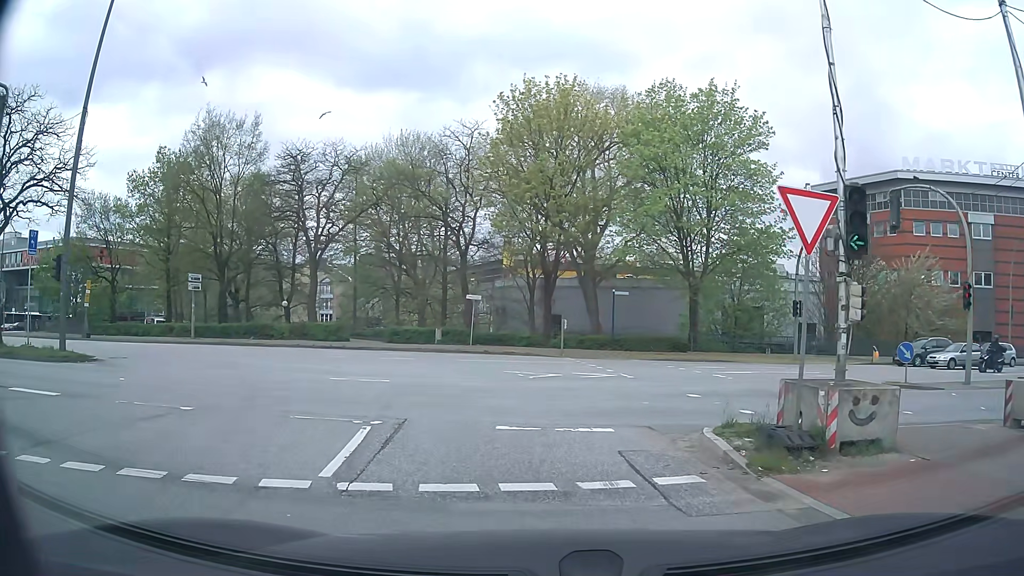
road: secondary_link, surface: asphalt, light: Day
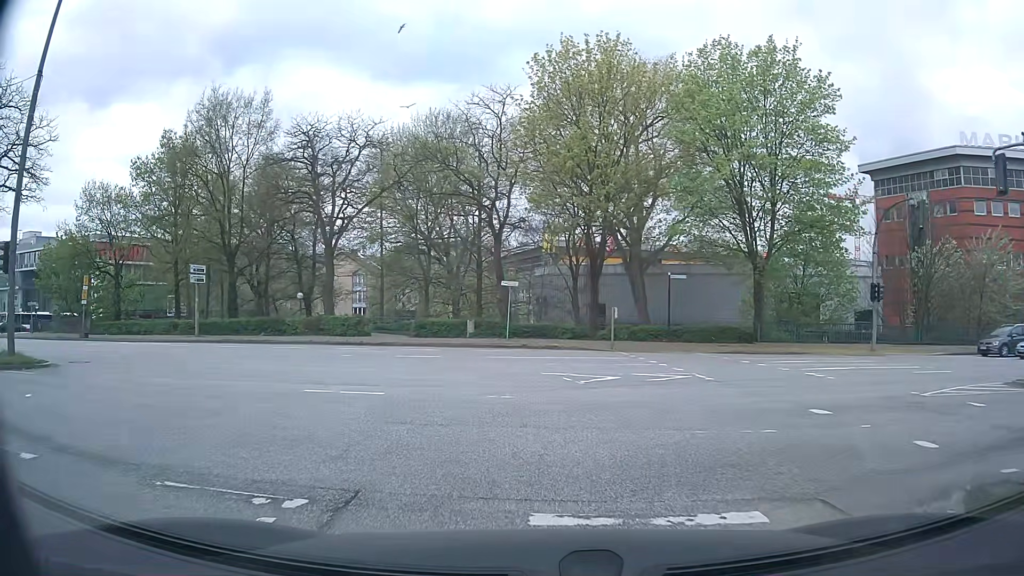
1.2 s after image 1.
(-0.1, +4.8) m; -2°
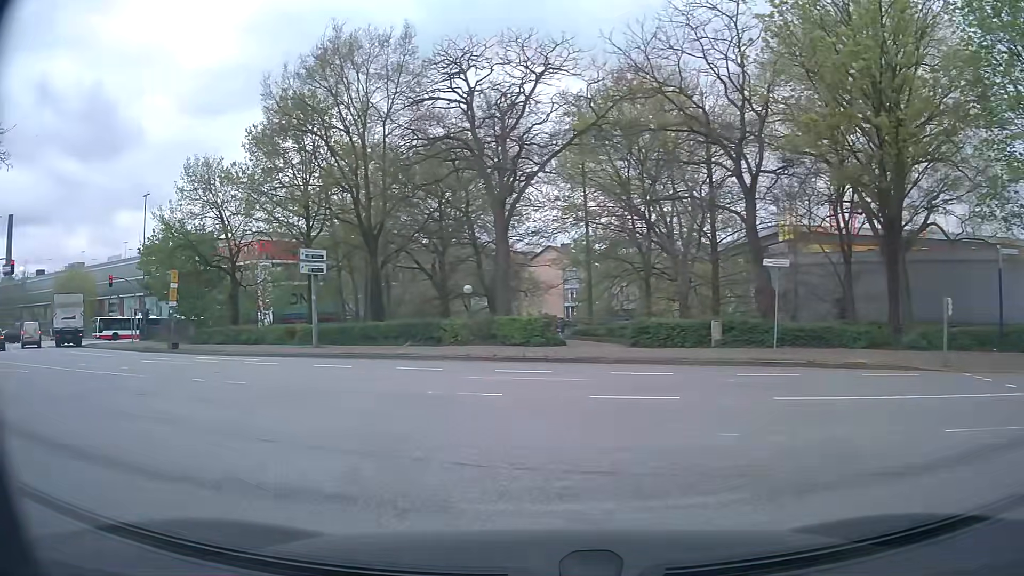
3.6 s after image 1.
(-1.6, +12.1) m; -19°
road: primary
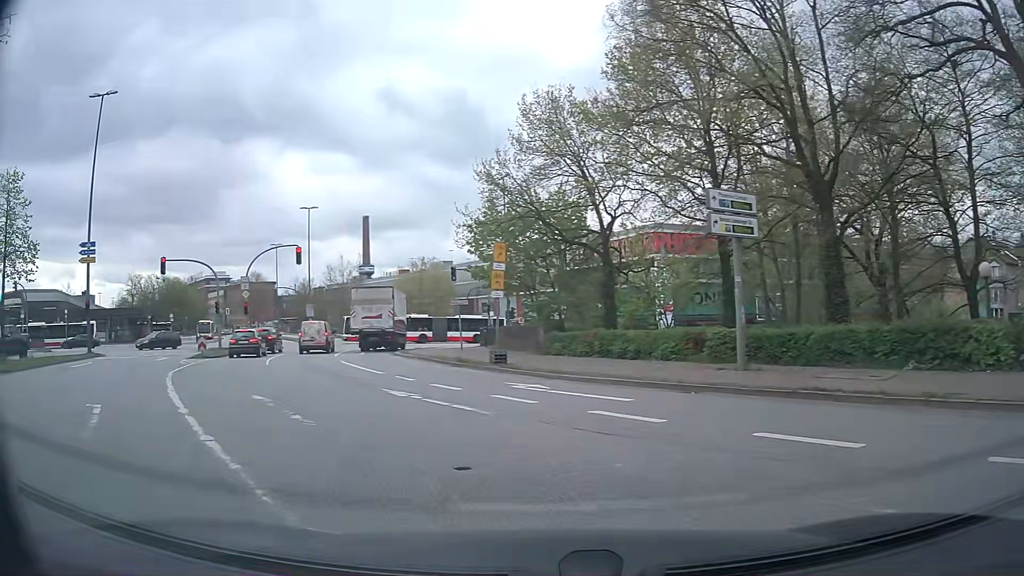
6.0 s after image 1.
(-3.6, +12.3) m; -34°
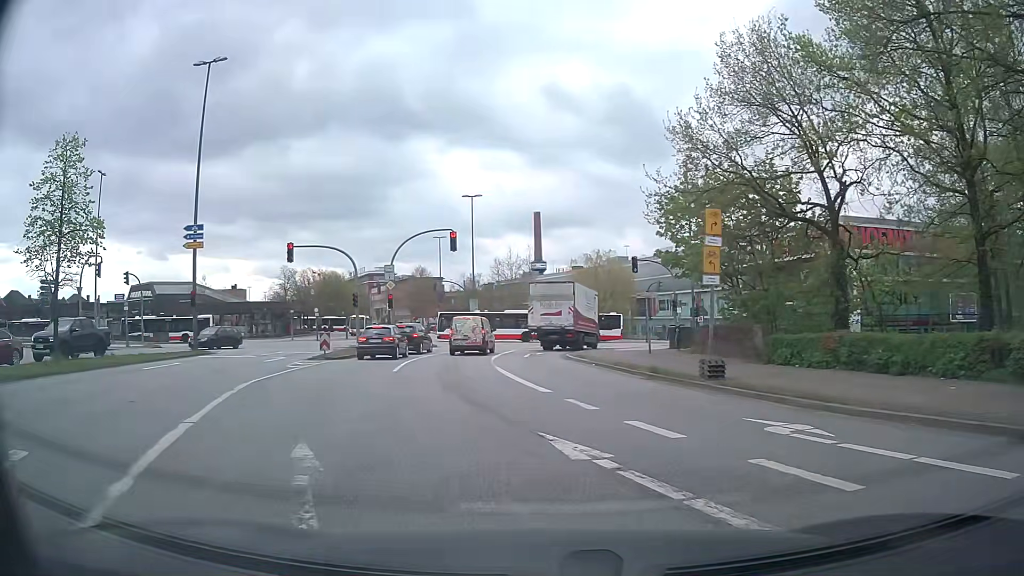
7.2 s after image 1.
(-0.8, +6.3) m; -14°
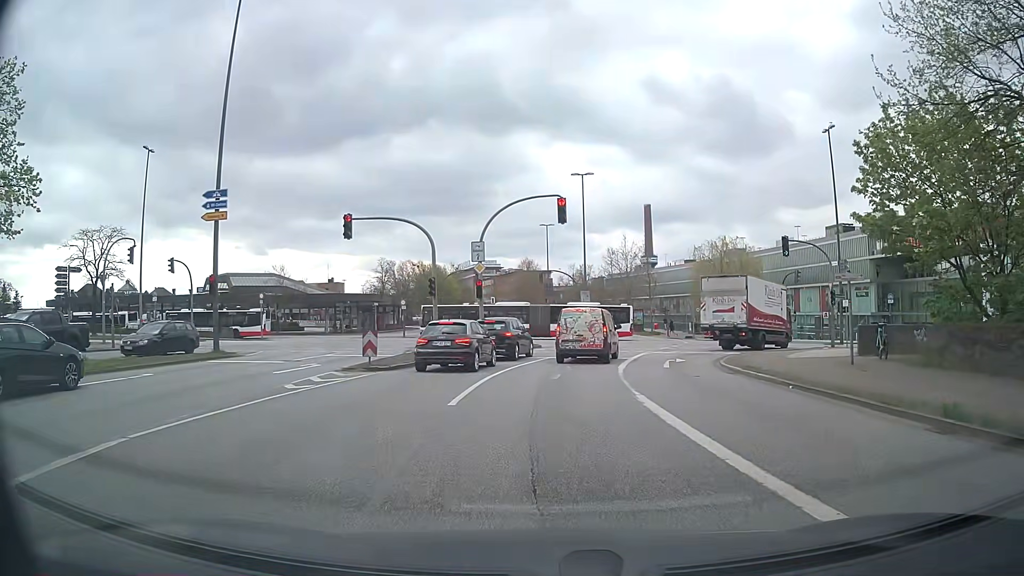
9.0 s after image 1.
(-1.0, +9.3) m; -10°
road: secondary
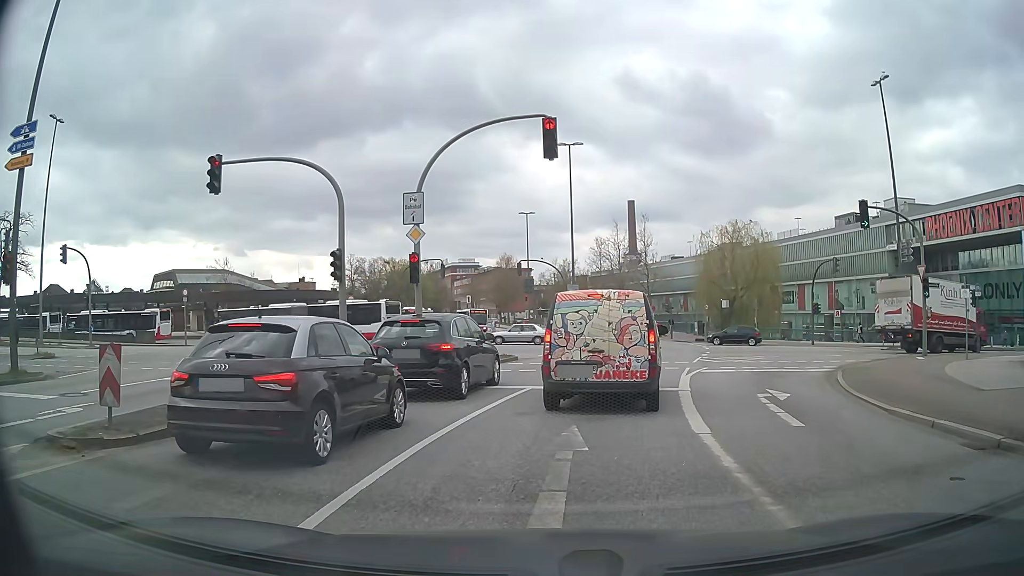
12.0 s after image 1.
(+0.2, +11.7) m; +3°
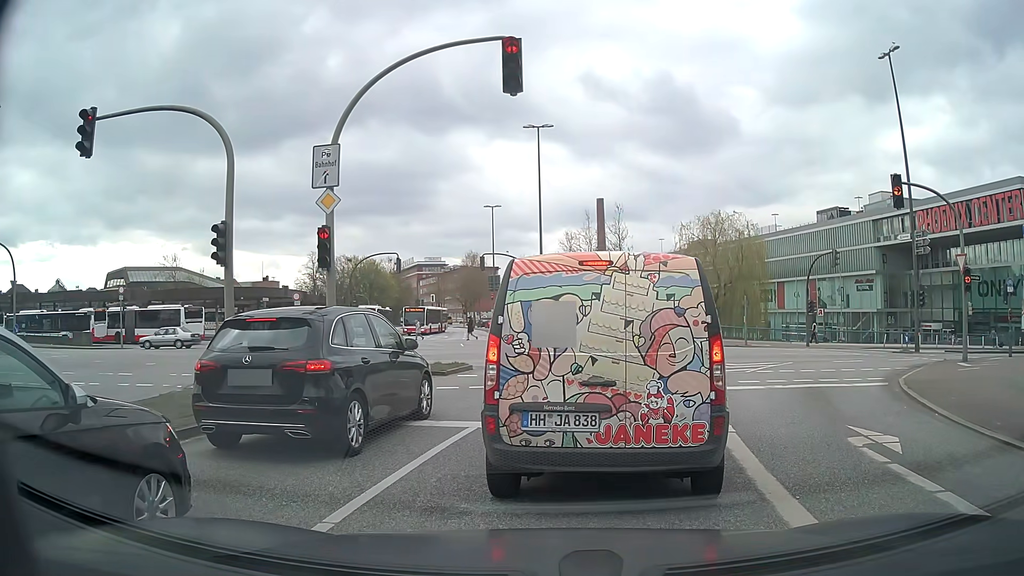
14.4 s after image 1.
(+0.1, +5.0) m; +3°
(+1, +10) (+2, +20) (+4, +30) (+6, +40) (+5, +50) (+3, +59) (+1, +69) (-1, +79) (-3, +89) (-6, +98) m
